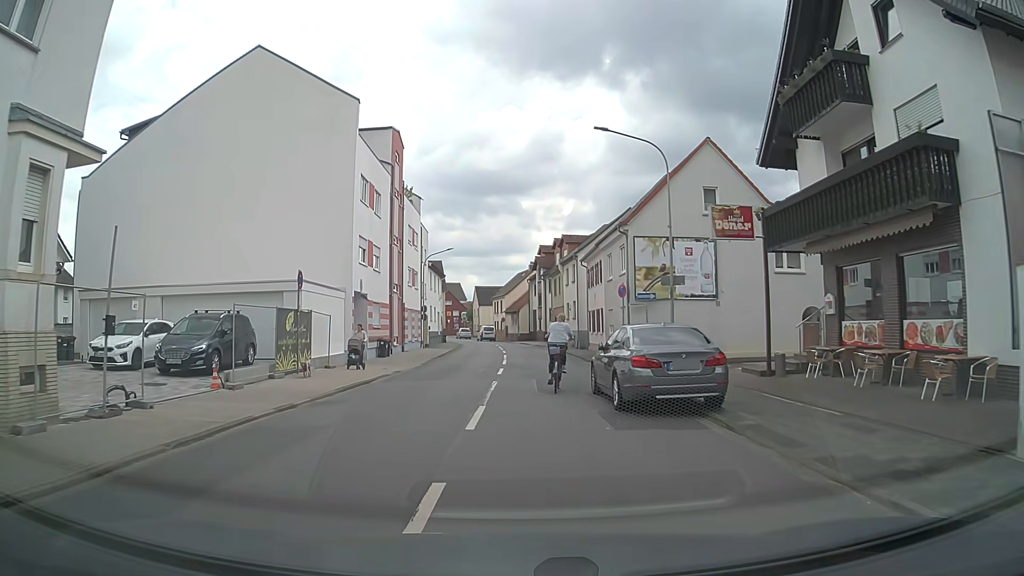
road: tertiary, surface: asphalt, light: Day
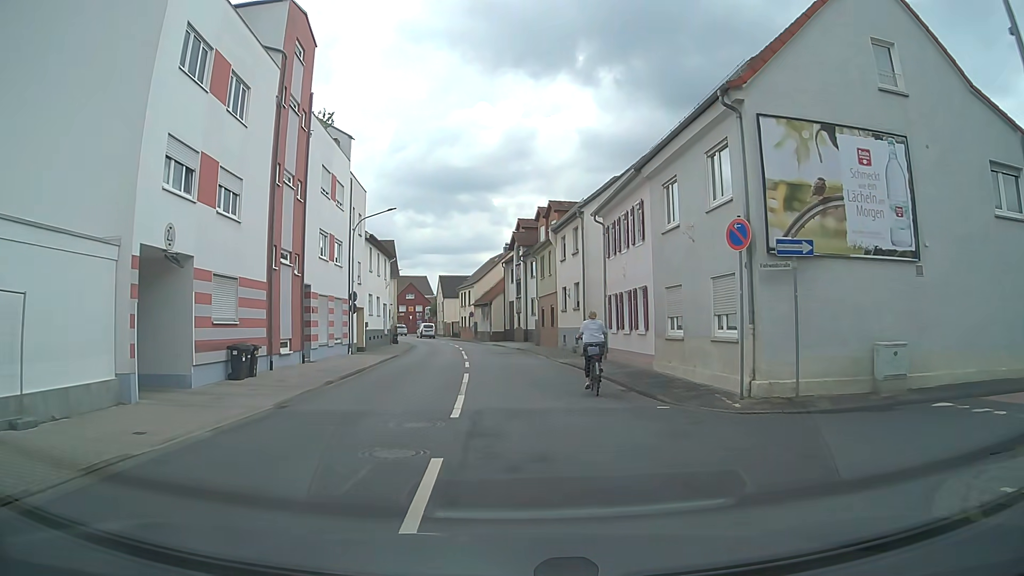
(-0.1, +16.8) m; +3°
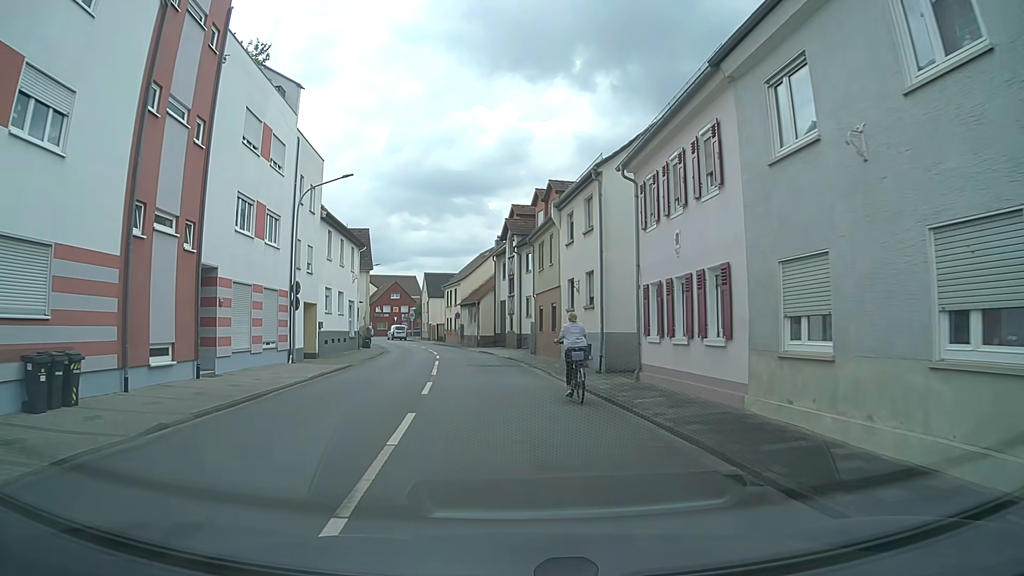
(0.0, +8.6) m; 0°
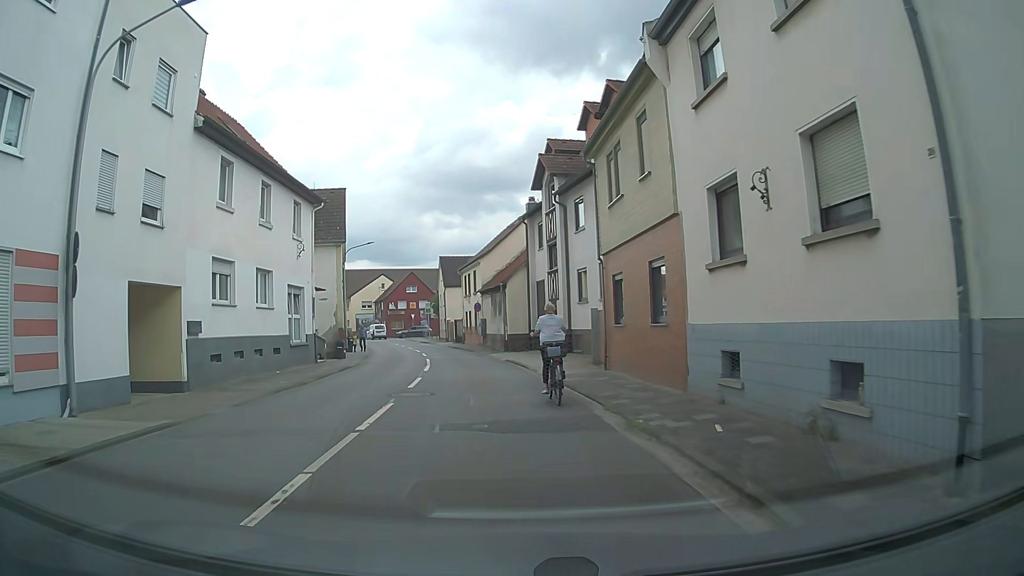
(-0.7, +16.7) m; -4°
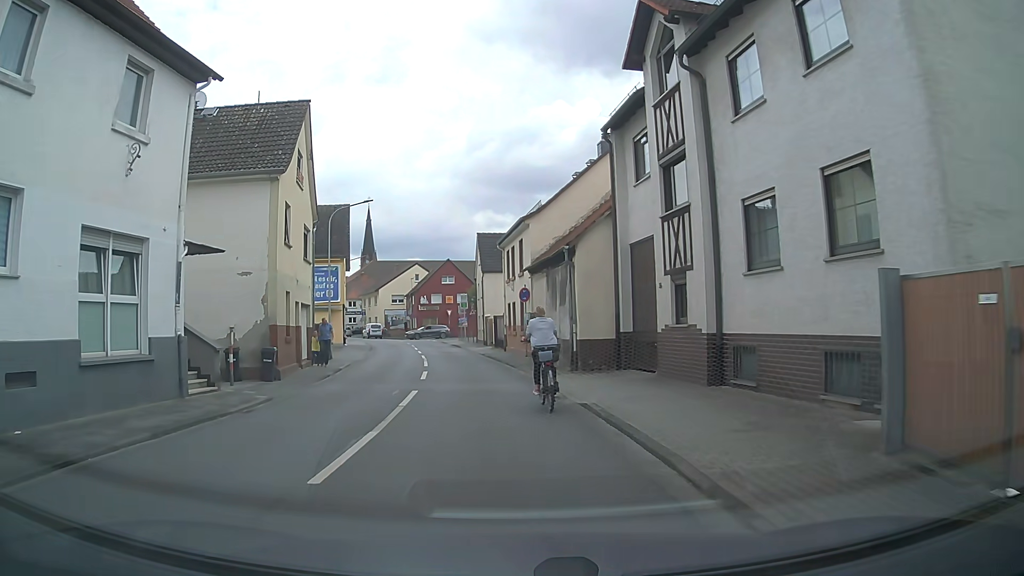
(-0.4, +15.8) m; -1°
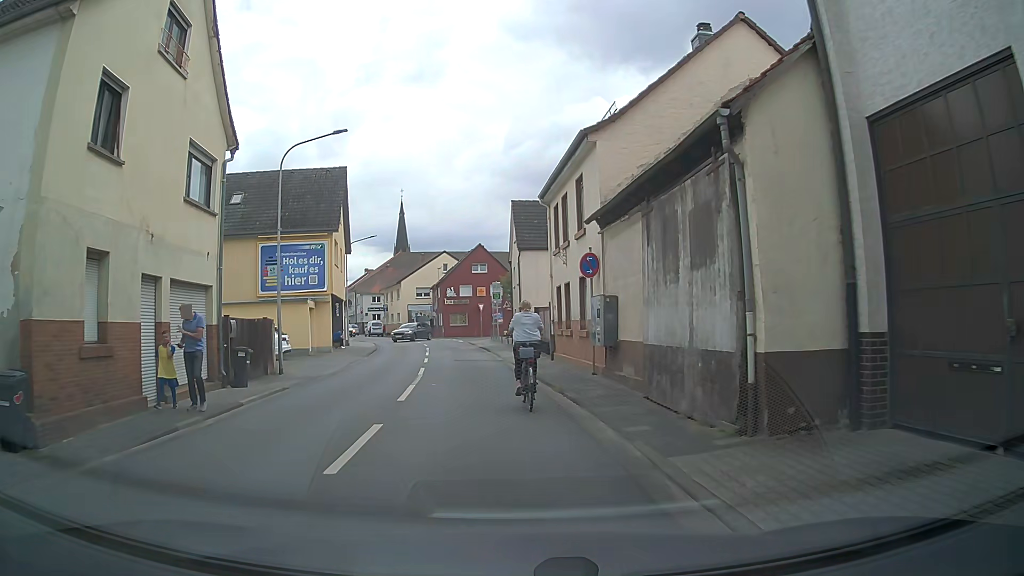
(-0.7, +11.9) m; -5°
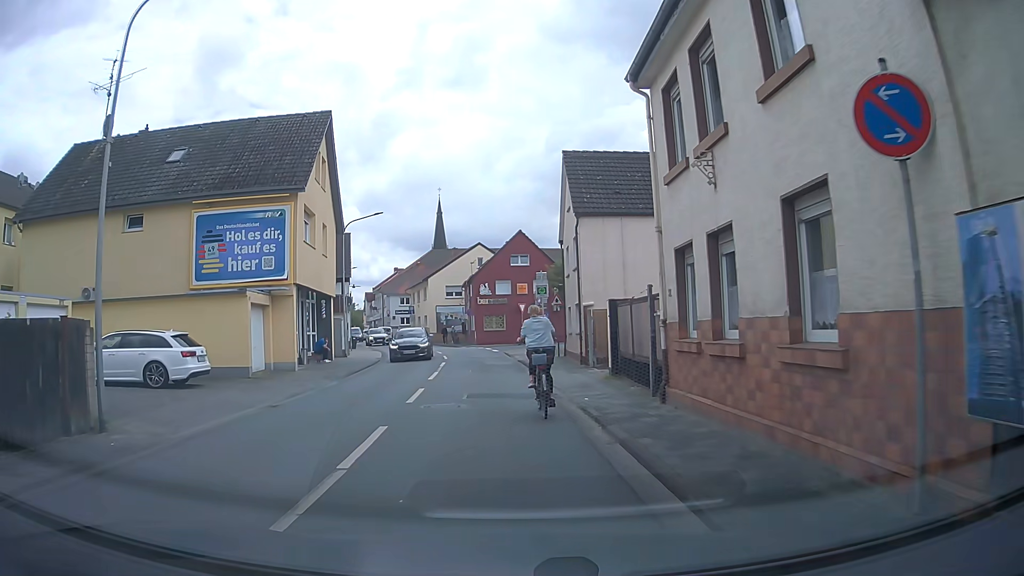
(-0.4, +11.7) m; -3°
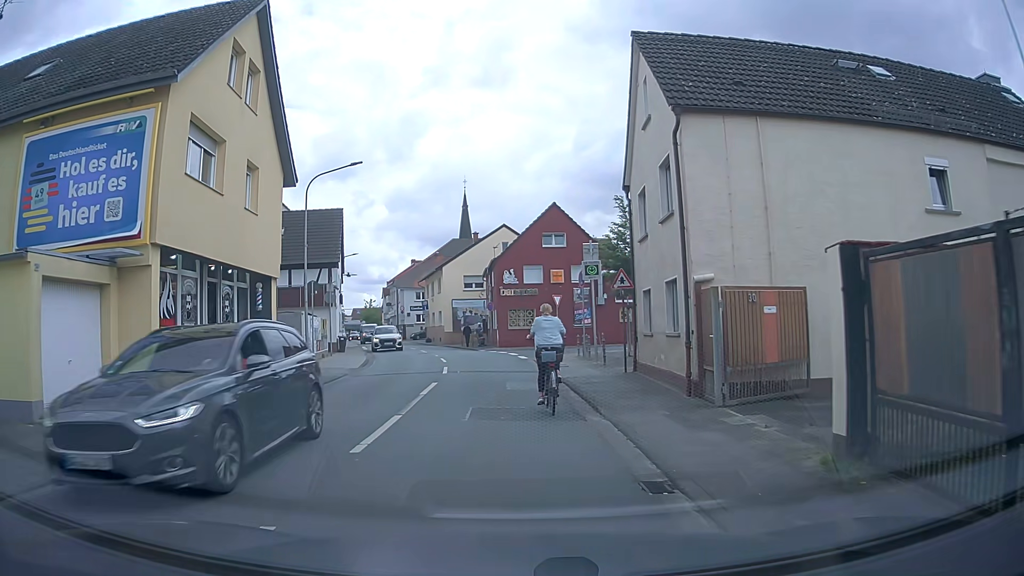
(-0.4, +11.1) m; -3°
